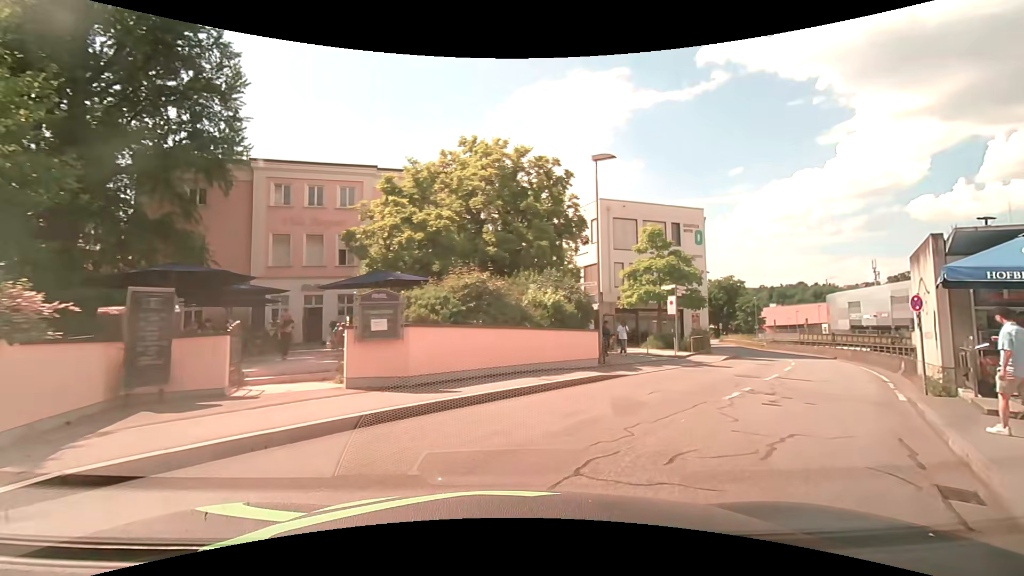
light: Day
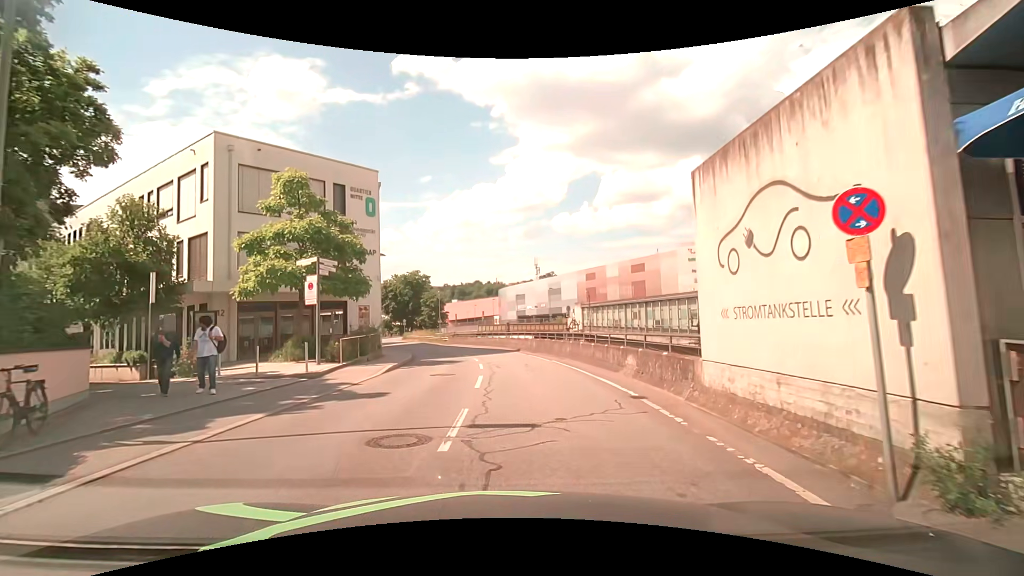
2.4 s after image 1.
(+4.5, +10.9) m; +35°
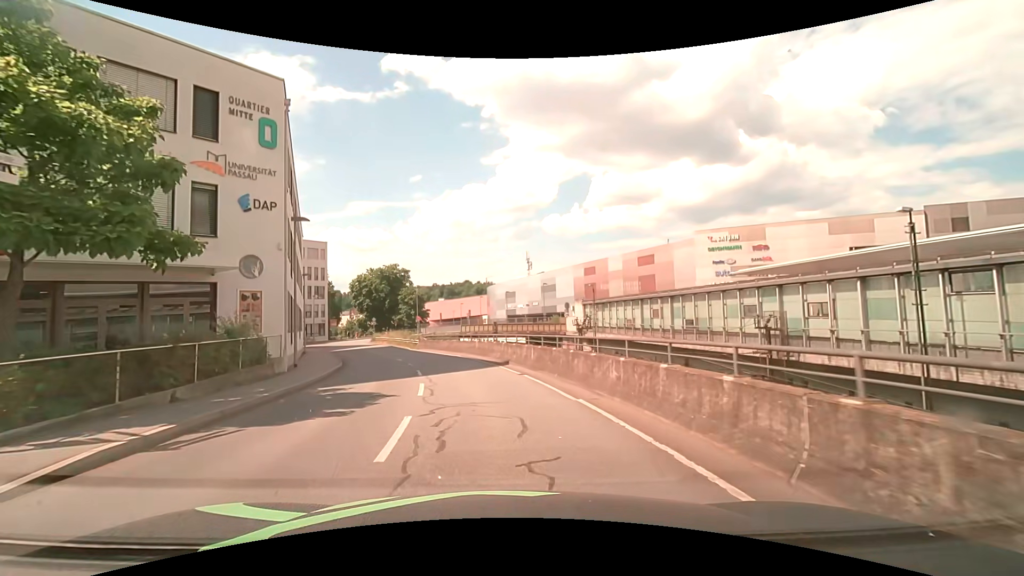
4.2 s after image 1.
(+0.3, +12.5) m; +1°
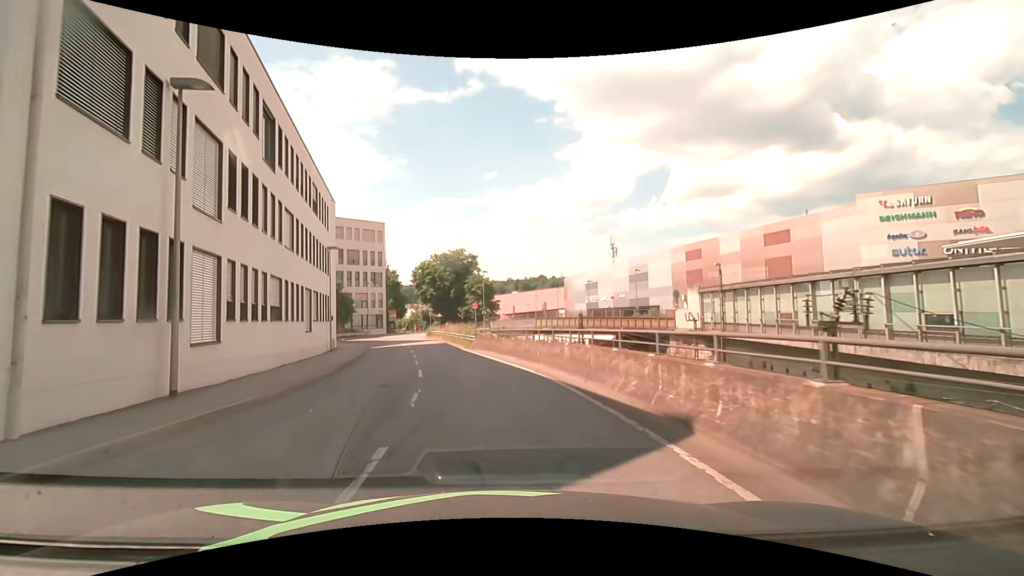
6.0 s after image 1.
(-1.2, +14.7) m; -9°
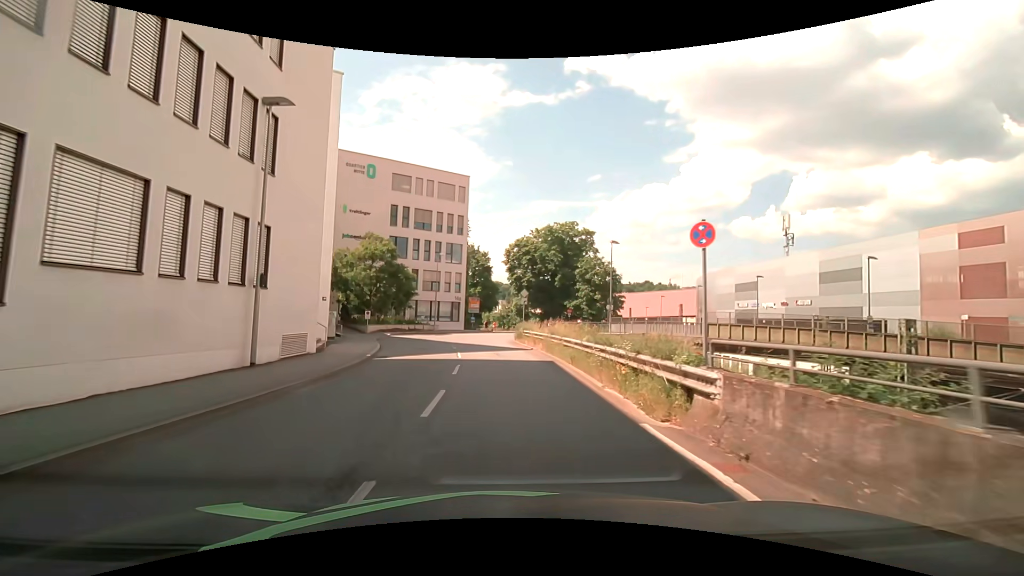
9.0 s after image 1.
(-3.1, +25.6) m; -10°
